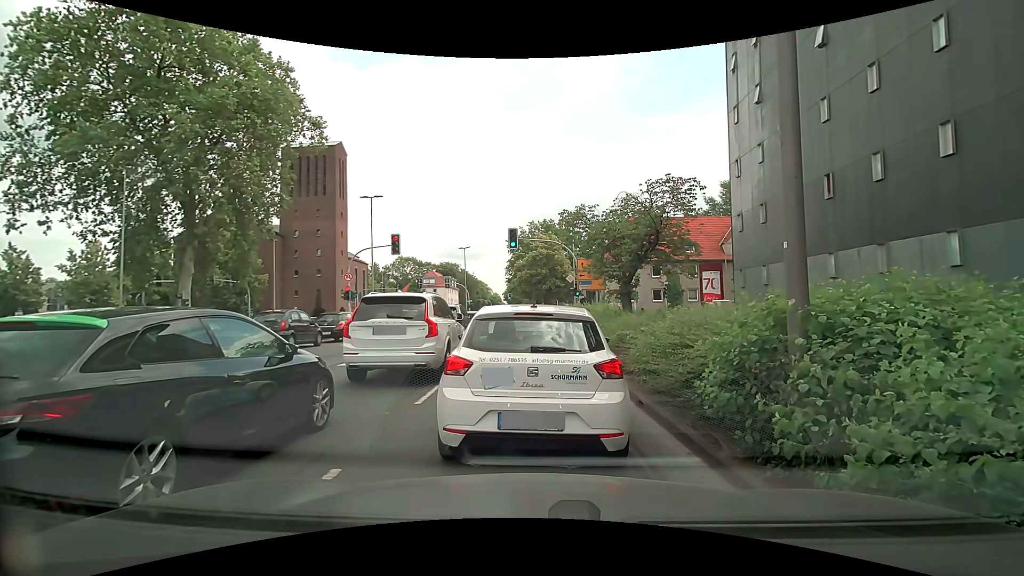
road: secondary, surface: asphalt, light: Day
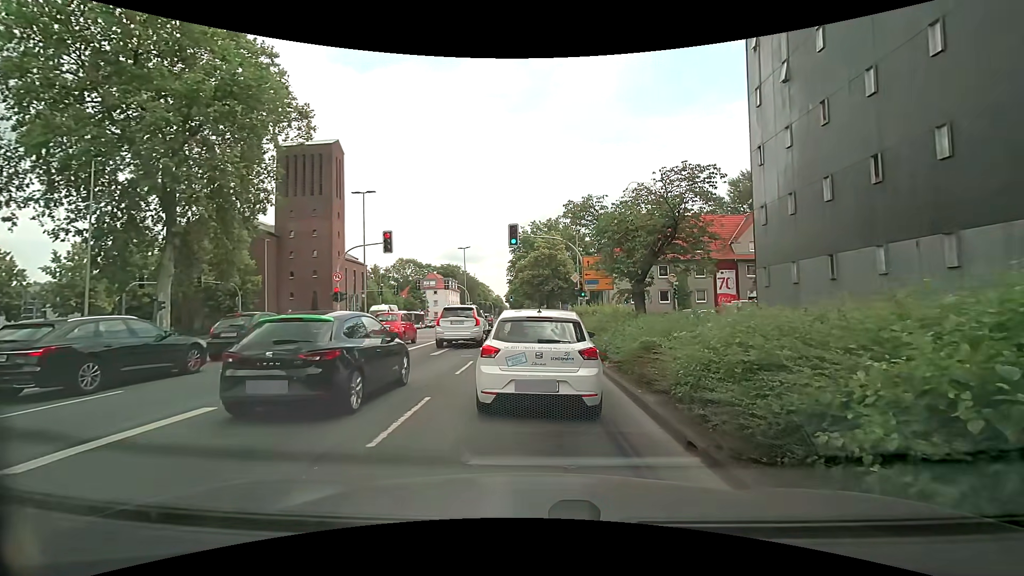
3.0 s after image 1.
(0.0, +2.5) m; 0°
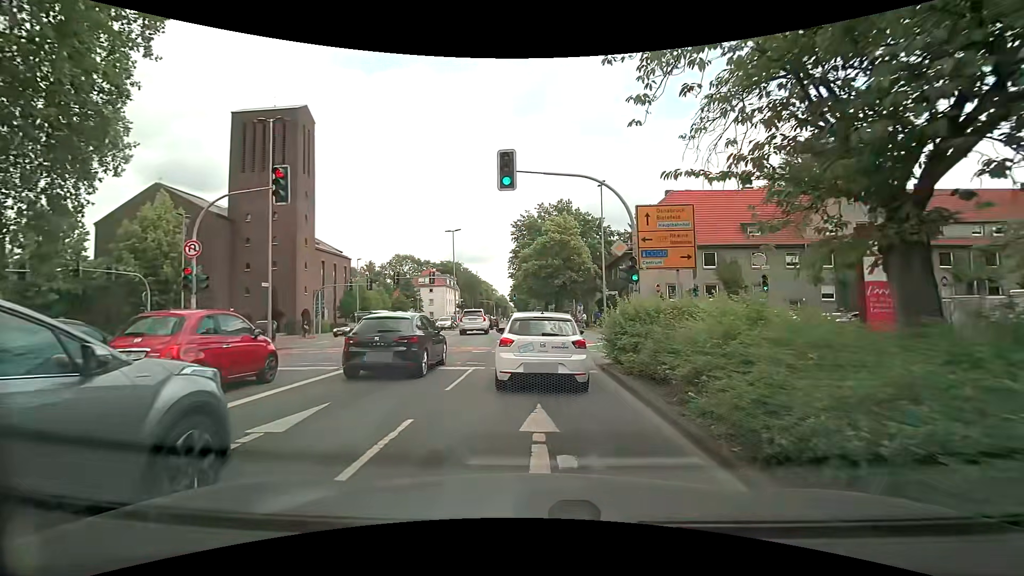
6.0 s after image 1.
(0.0, +14.4) m; +1°
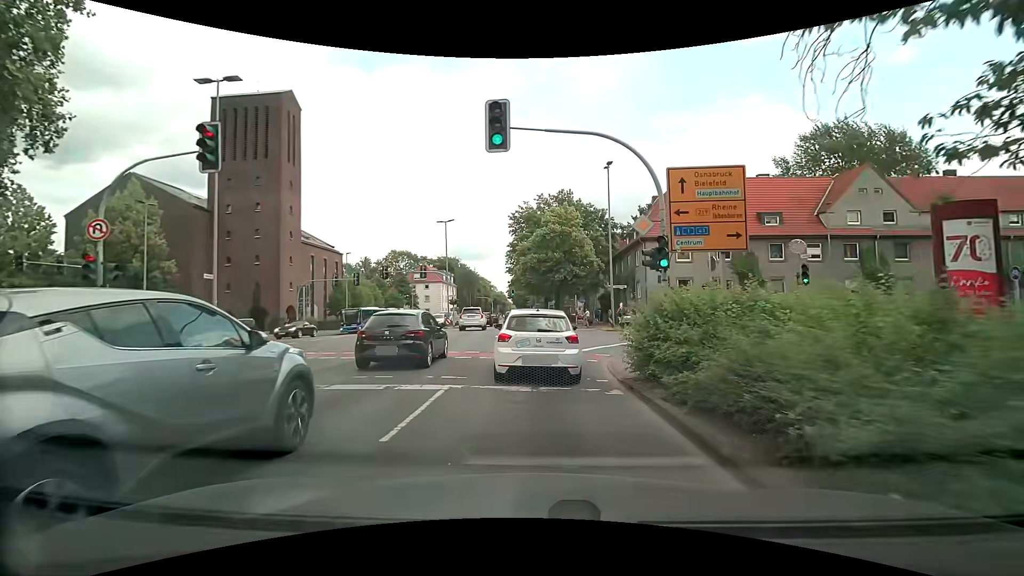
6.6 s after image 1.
(-0.1, +3.8) m; -2°
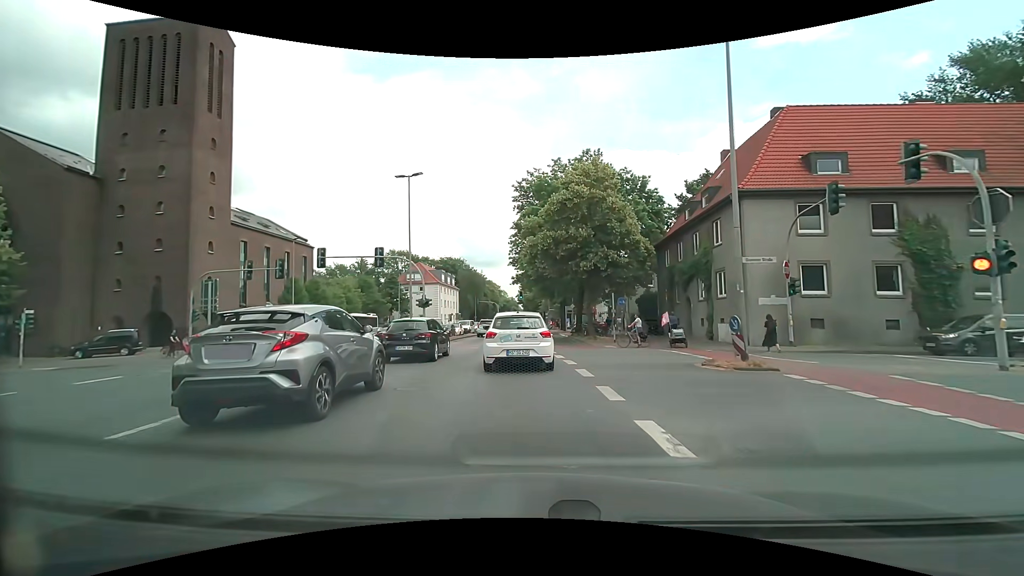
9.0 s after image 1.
(0.0, +18.4) m; -1°
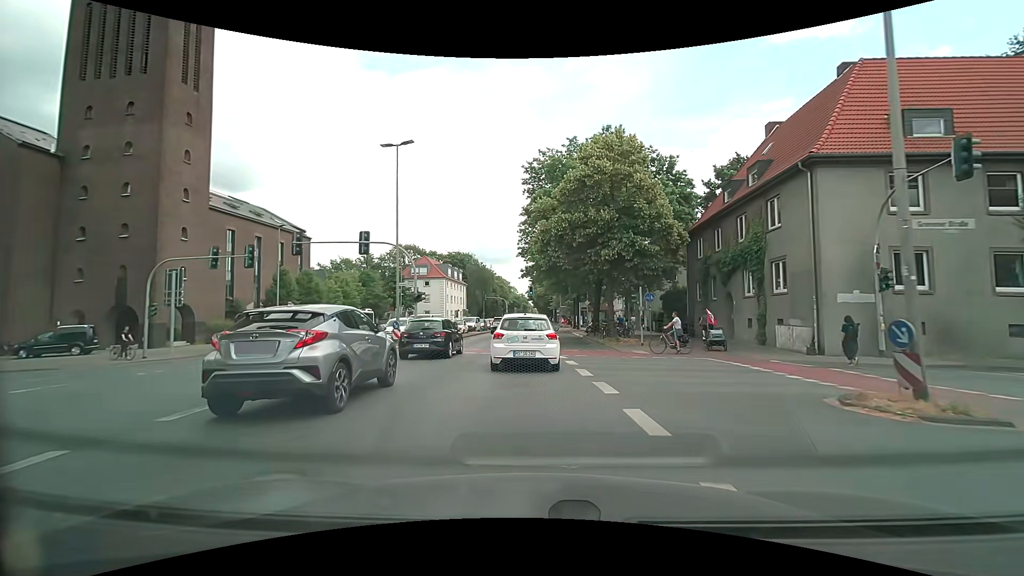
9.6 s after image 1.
(-0.1, +5.3) m; -2°
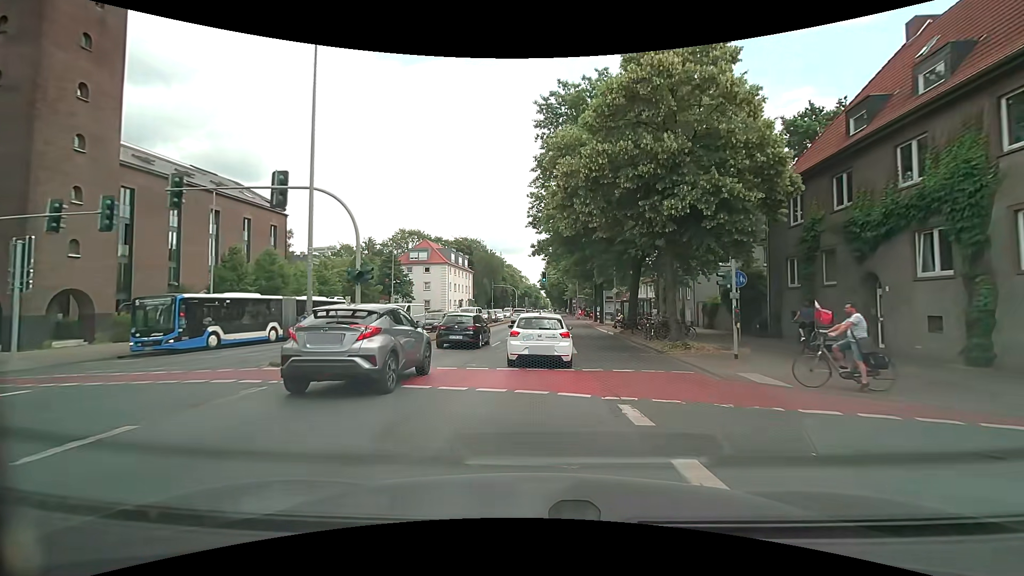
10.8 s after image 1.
(-0.1, +11.2) m; 0°
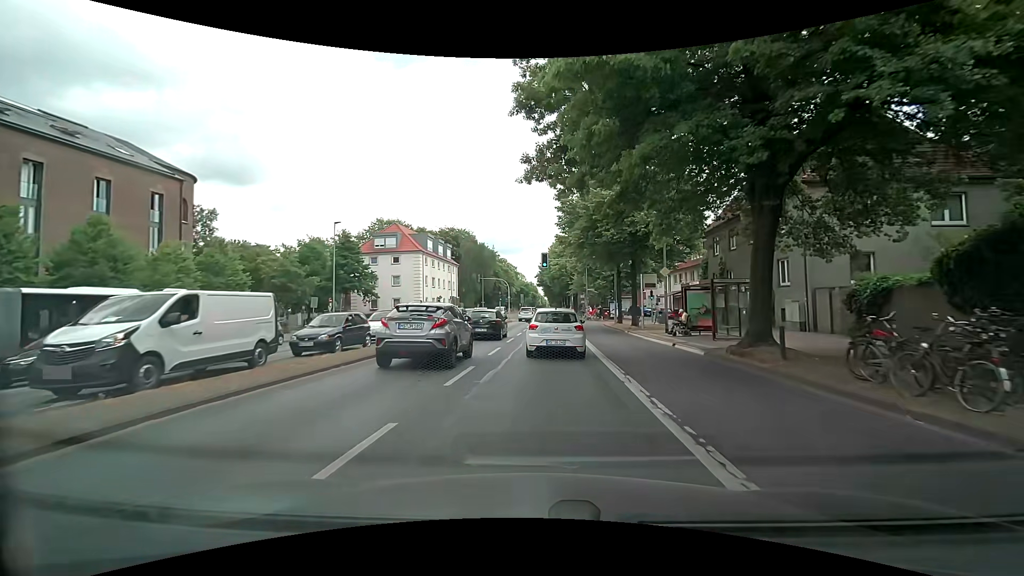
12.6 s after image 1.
(-0.4, +18.5) m; -2°
(0, +10) (+1, +20) (+1, +30) (+2, +40) (+2, +50) (+3, +60) (+4, +70) (+4, +80) (+5, +90) (+6, +100) m
